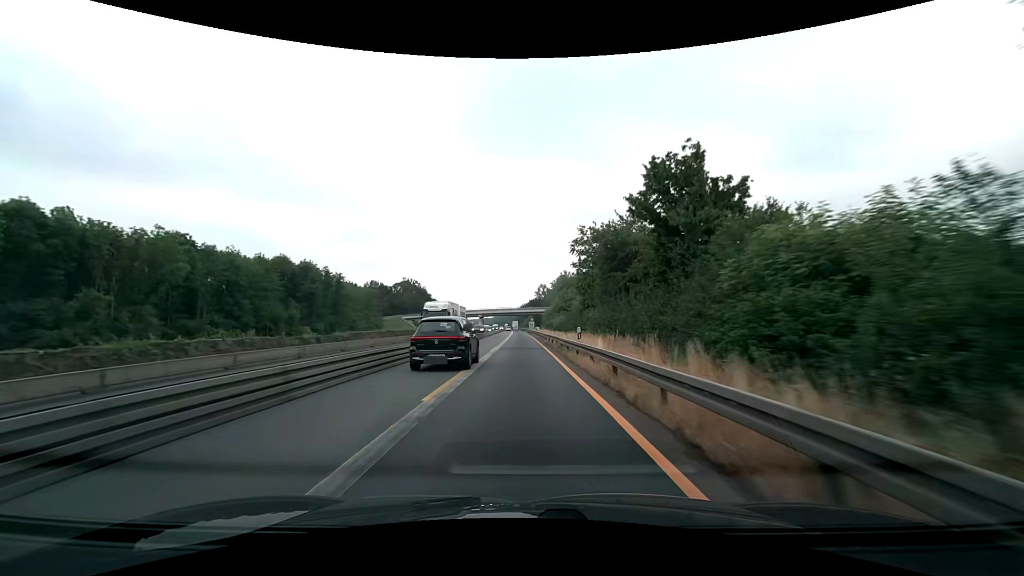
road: motorway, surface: asphalt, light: Day
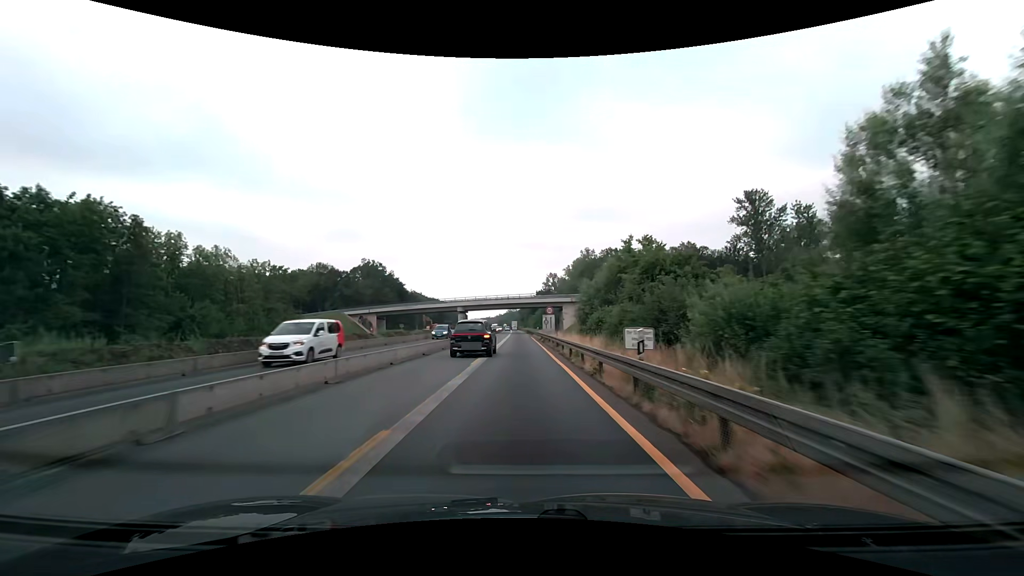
(-0.5, +62.6) m; -1°
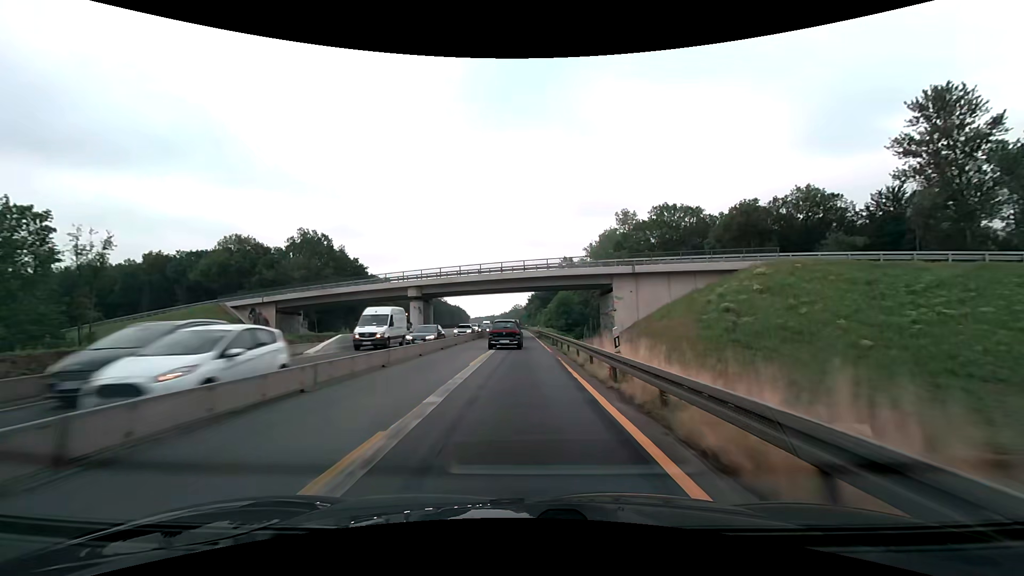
(0.0, +50.0) m; -1°
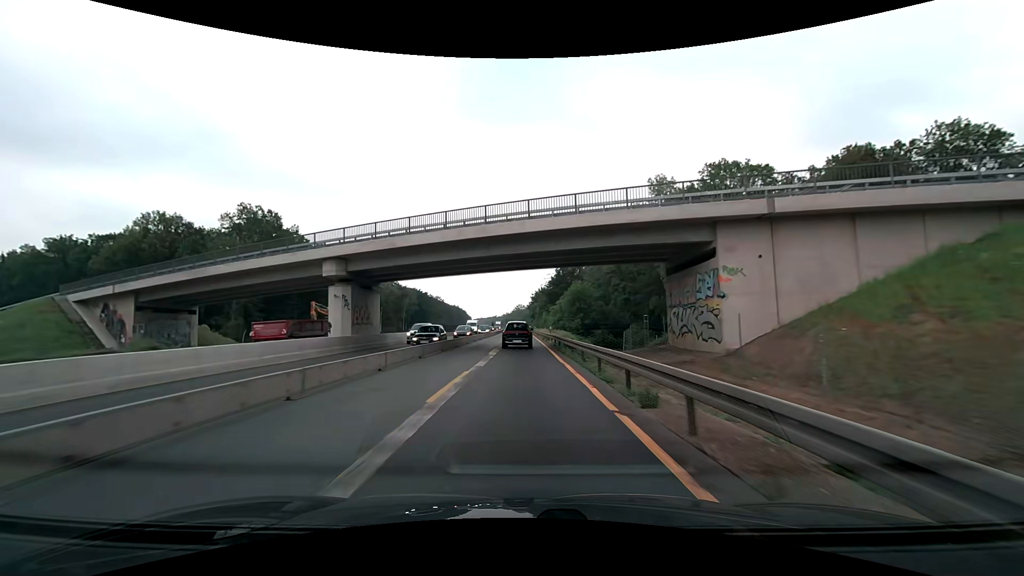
(0.0, +25.0) m; 0°
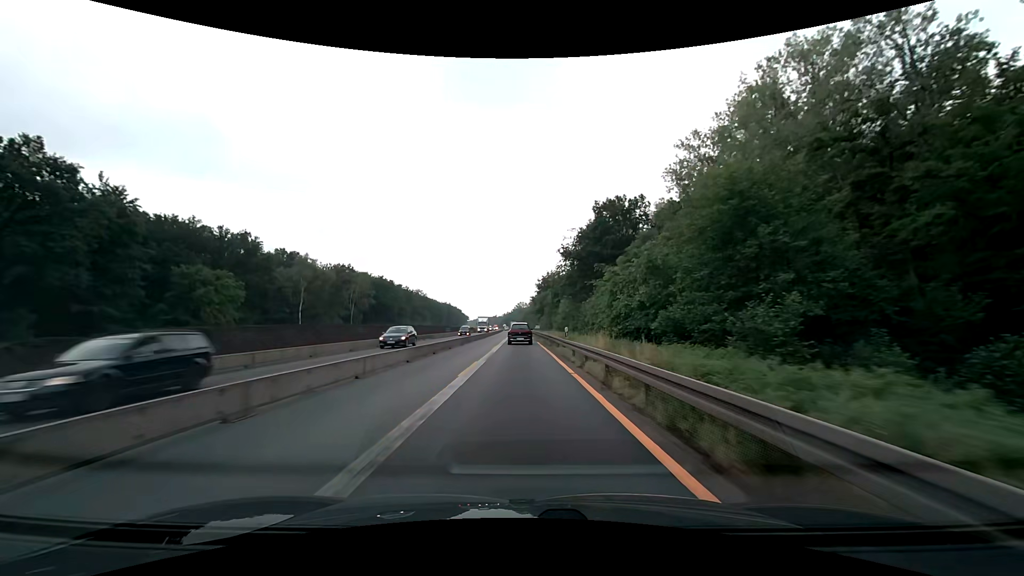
(-0.3, +62.4) m; 0°
(0, +10) (0, +20) (0, +30) (0, +40) (0, +50) (0, +60) (-1, +70) (-1, +80) (-1, +90) (-1, +100) m
